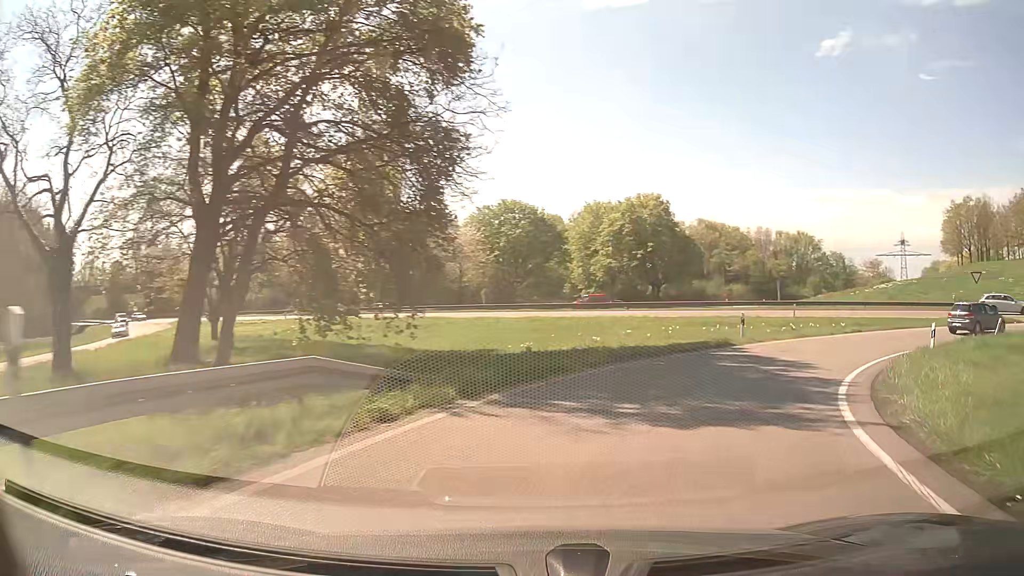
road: trunk_link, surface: asphalt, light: Day
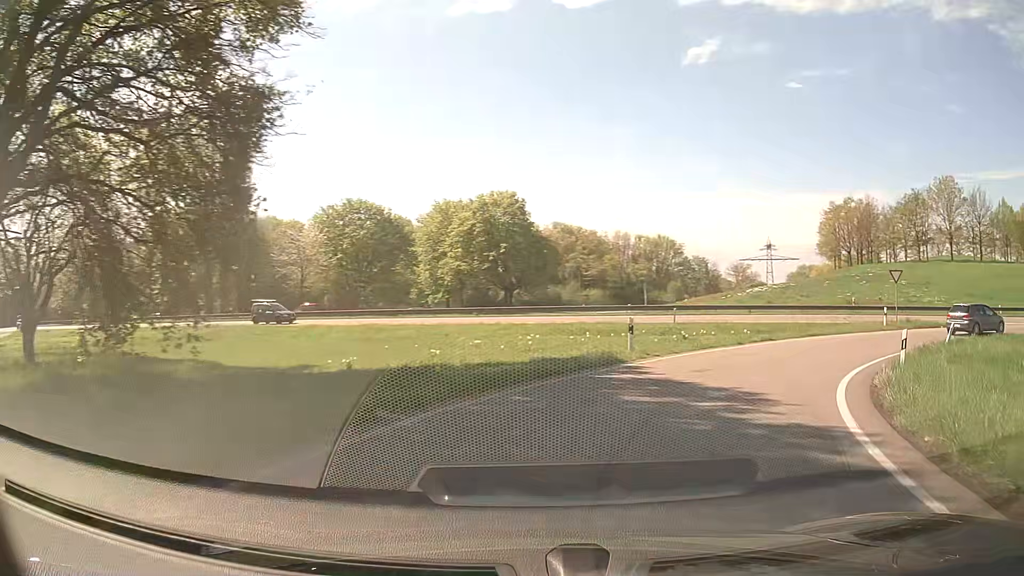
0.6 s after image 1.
(+0.7, +6.2) m; +13°
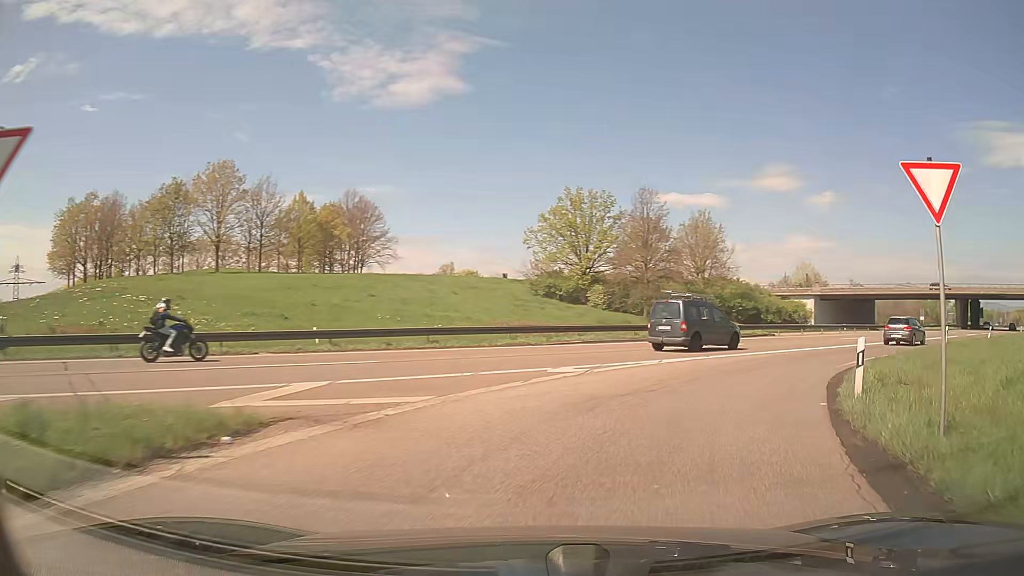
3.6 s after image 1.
(+16.0, +25.5) m; +64°
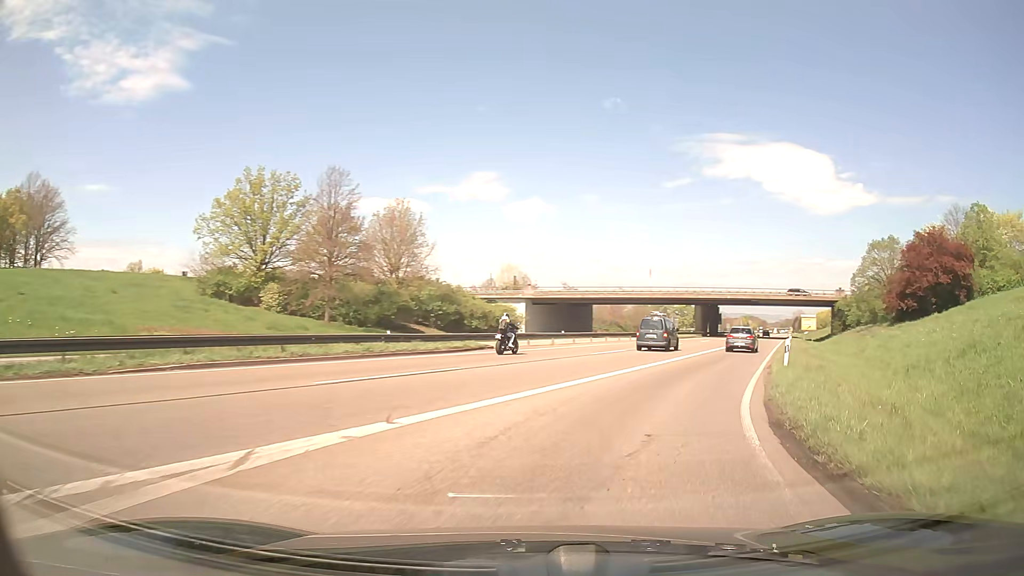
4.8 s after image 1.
(+2.8, +12.3) m; +26°
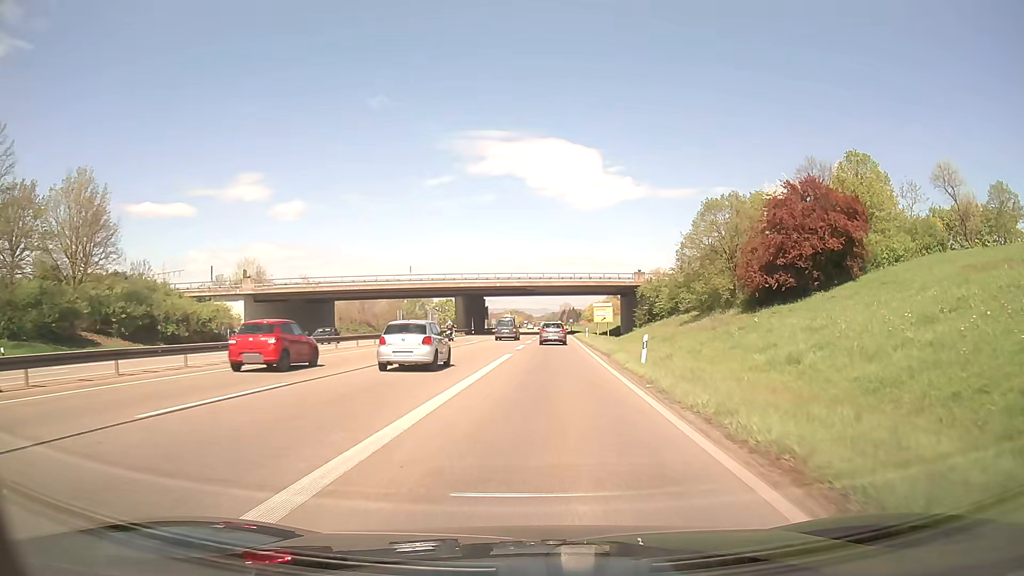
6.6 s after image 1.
(+5.0, +20.3) m; +21°
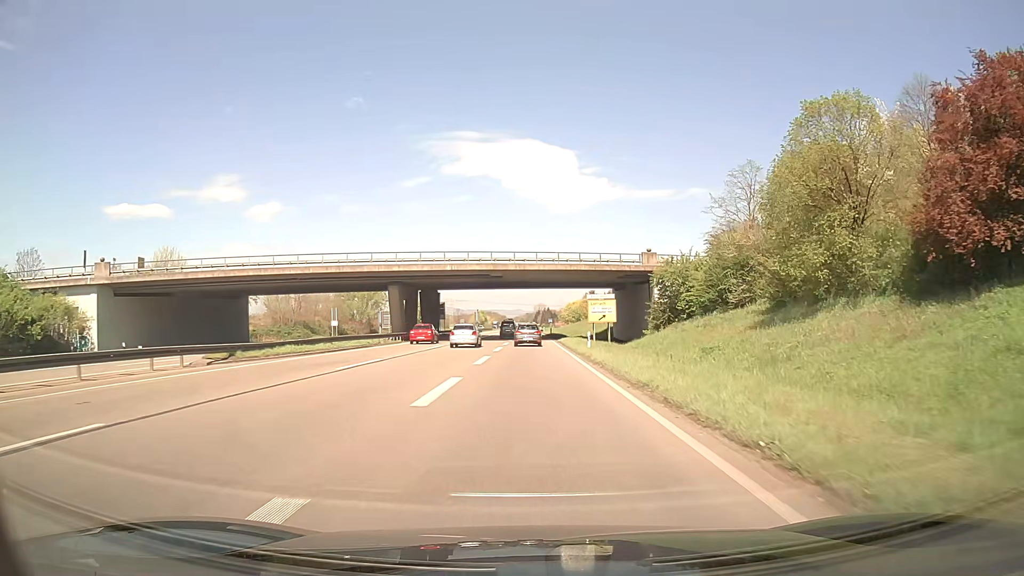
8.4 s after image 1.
(+0.7, +25.6) m; +2°
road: trunk
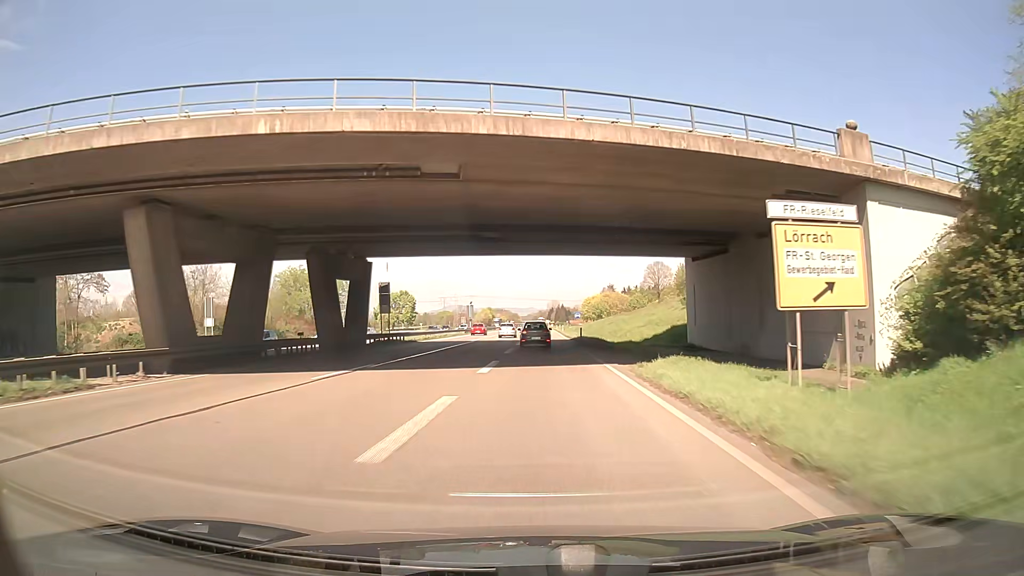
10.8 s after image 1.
(-0.1, +41.2) m; -1°
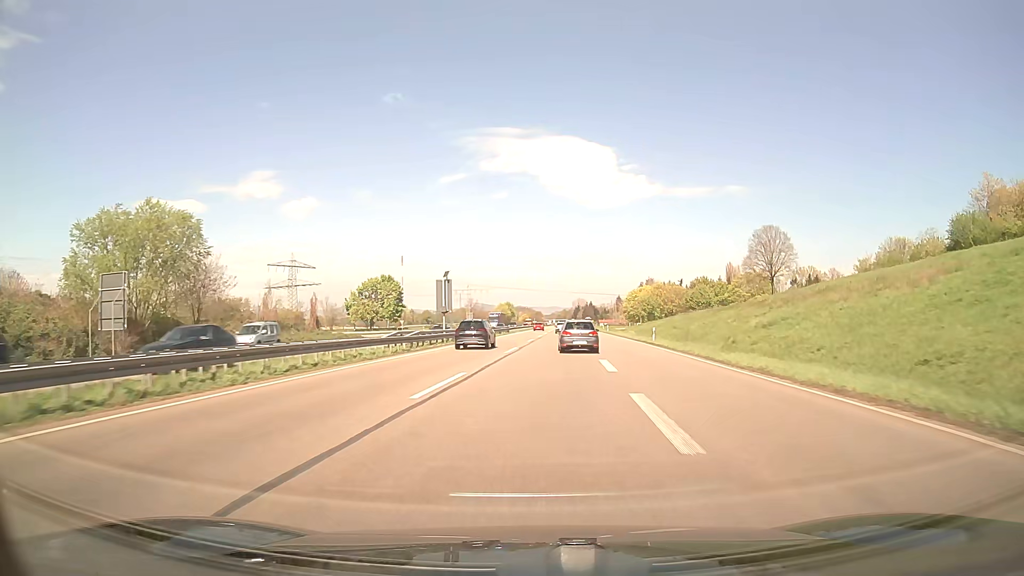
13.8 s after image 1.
(-2.7, +60.2) m; -3°
(0, +10) (0, +20) (+1, +30) (+1, +40) (+2, +50) (+2, +60) (+2, +70) (+2, +80) (+2, +90) (+3, +100) m
